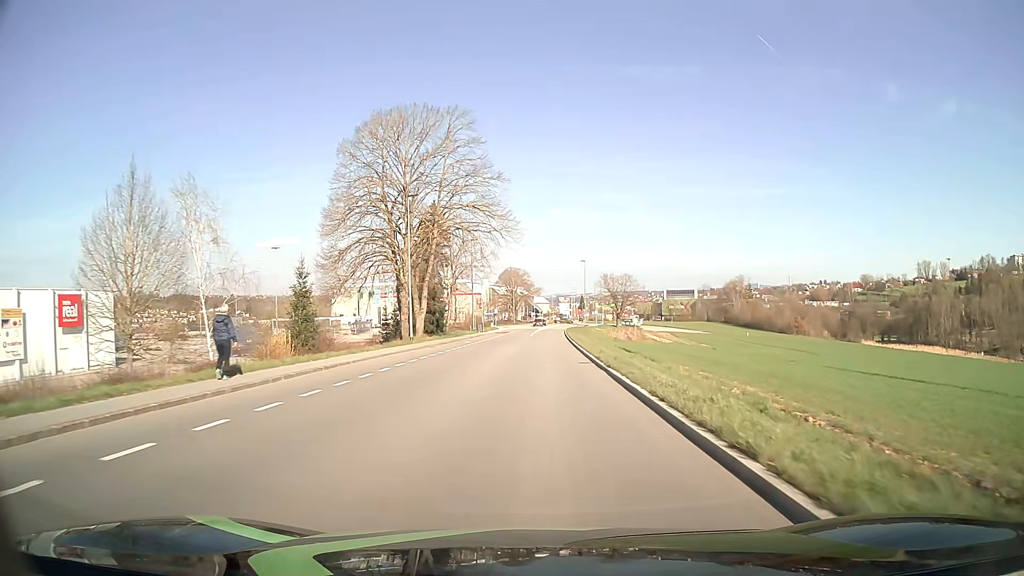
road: tertiary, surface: asphalt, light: Day
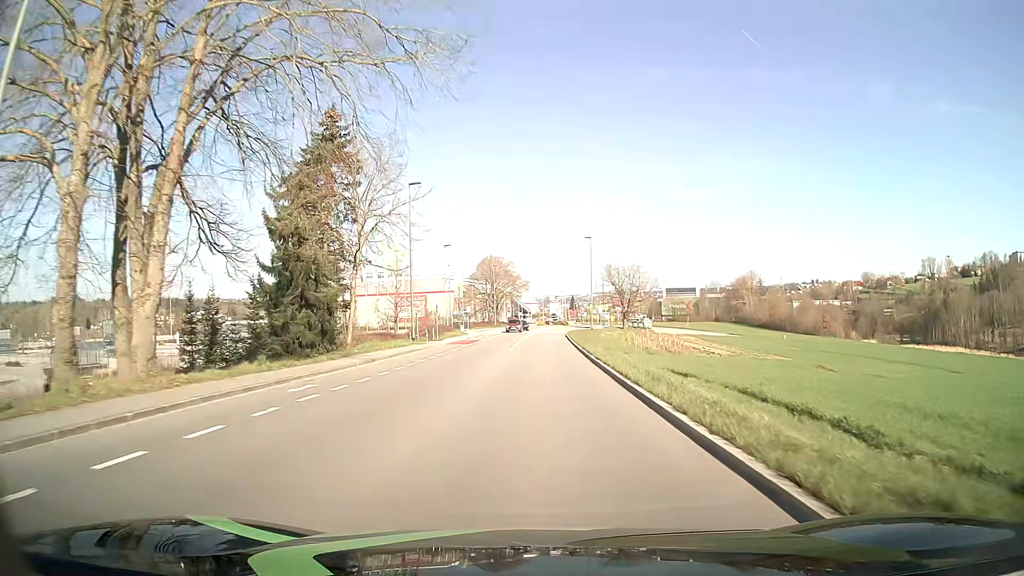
(+0.3, +30.4) m; +1°
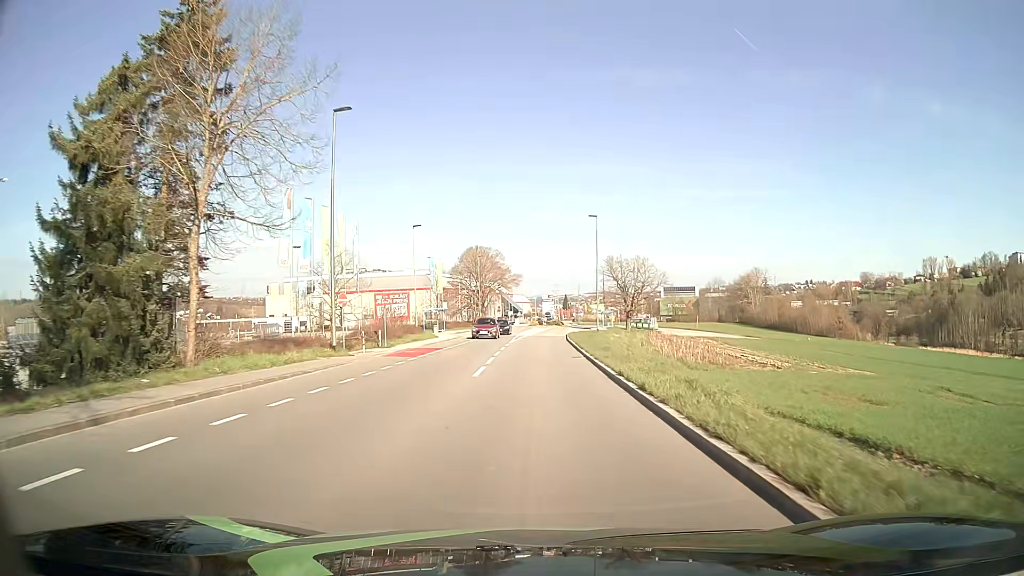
(+0.1, +15.2) m; +1°
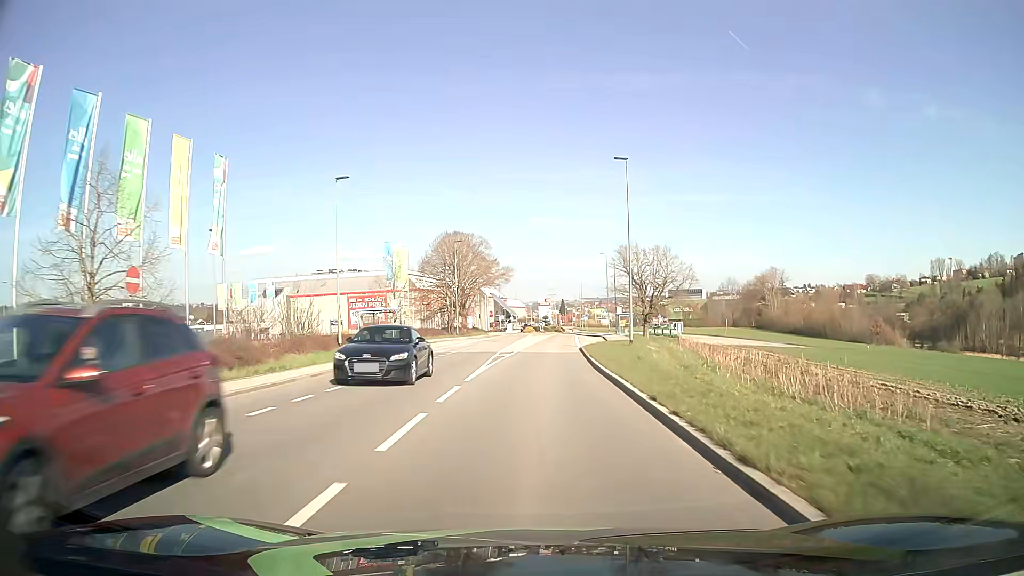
(+0.1, +22.8) m; 0°
